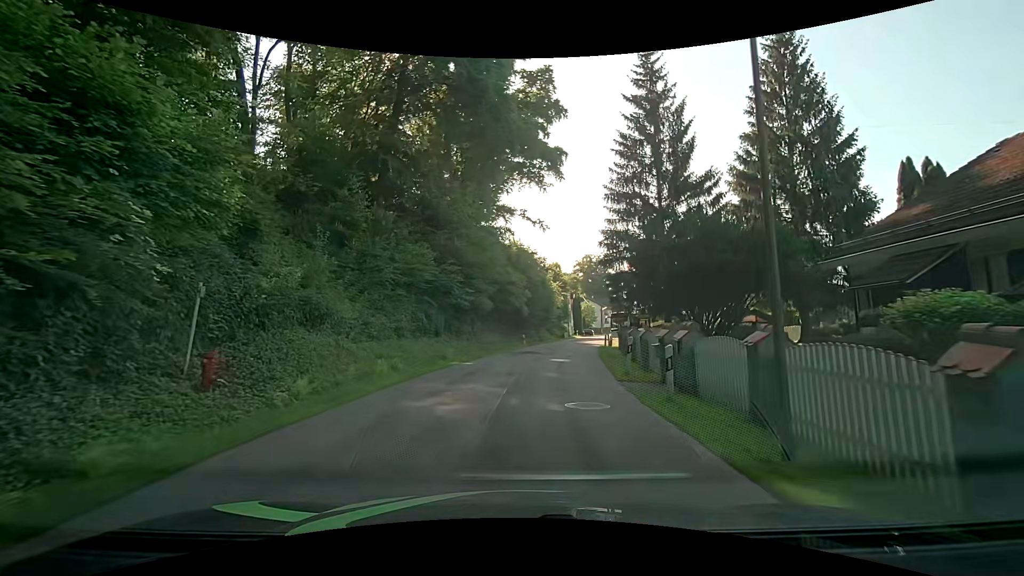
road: residential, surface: asphalt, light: Day
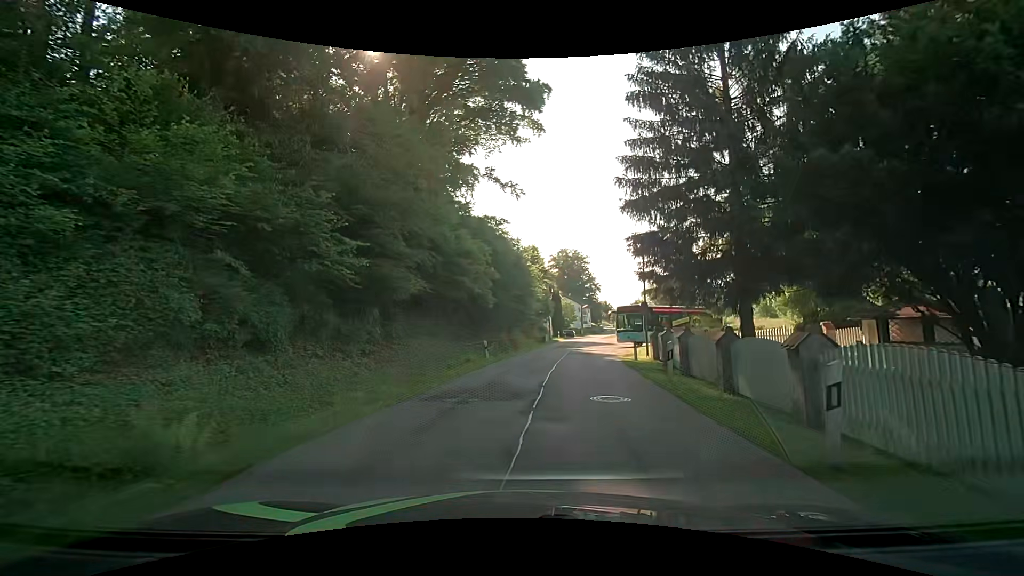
(+0.6, +17.2) m; +4°
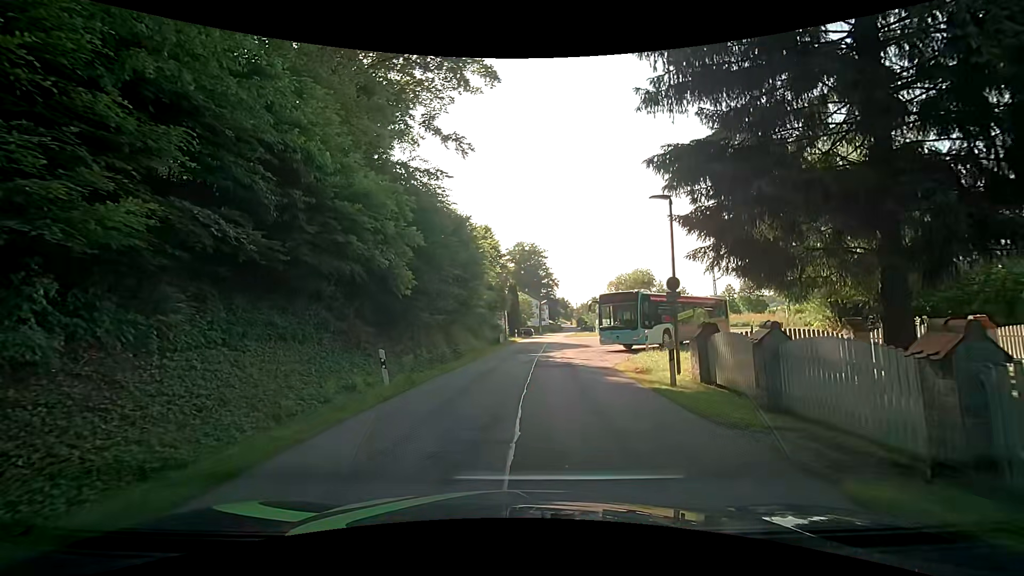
(+0.4, +11.0) m; +4°
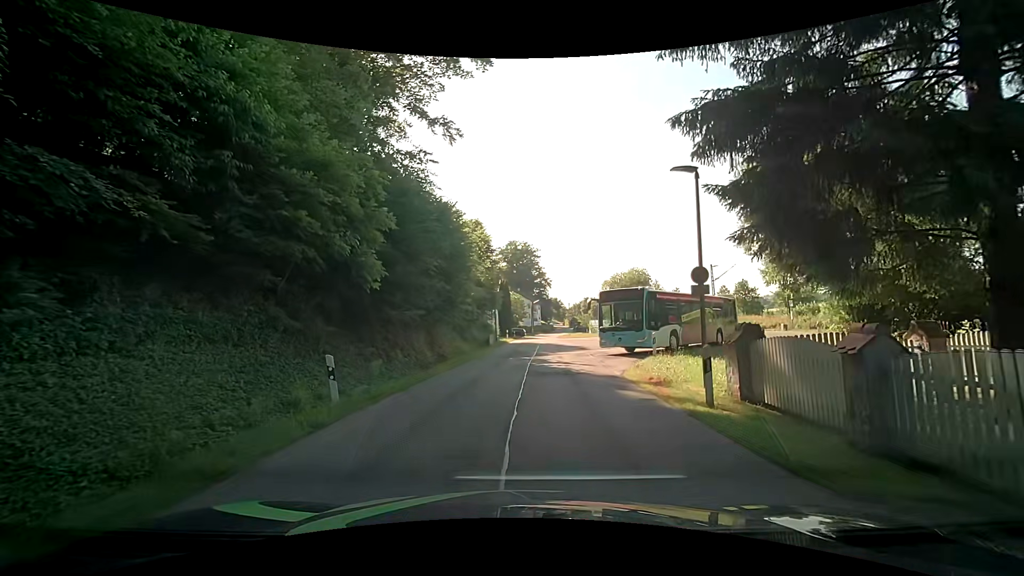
(+0.1, +2.7) m; +2°
